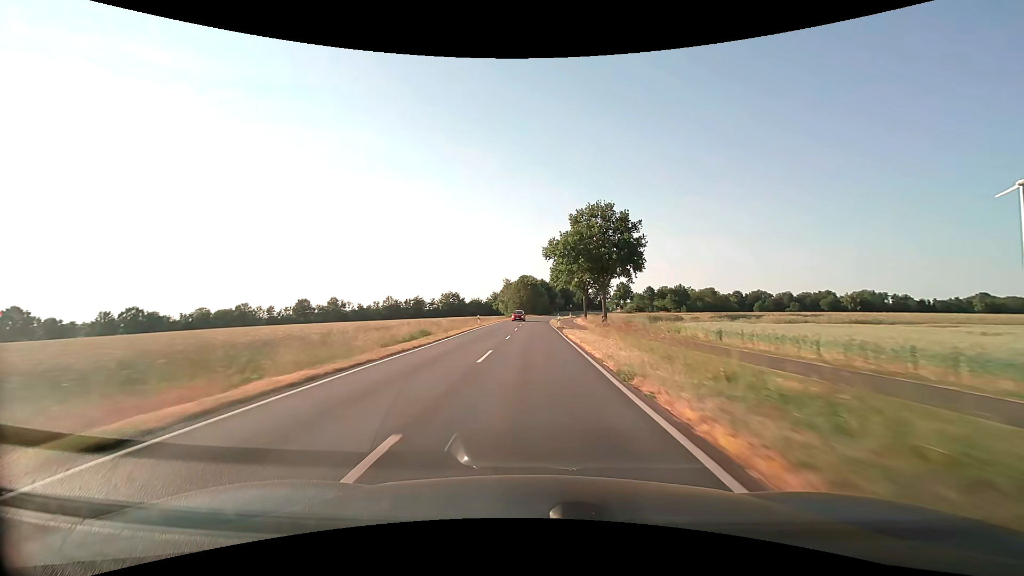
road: secondary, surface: asphalt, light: Day
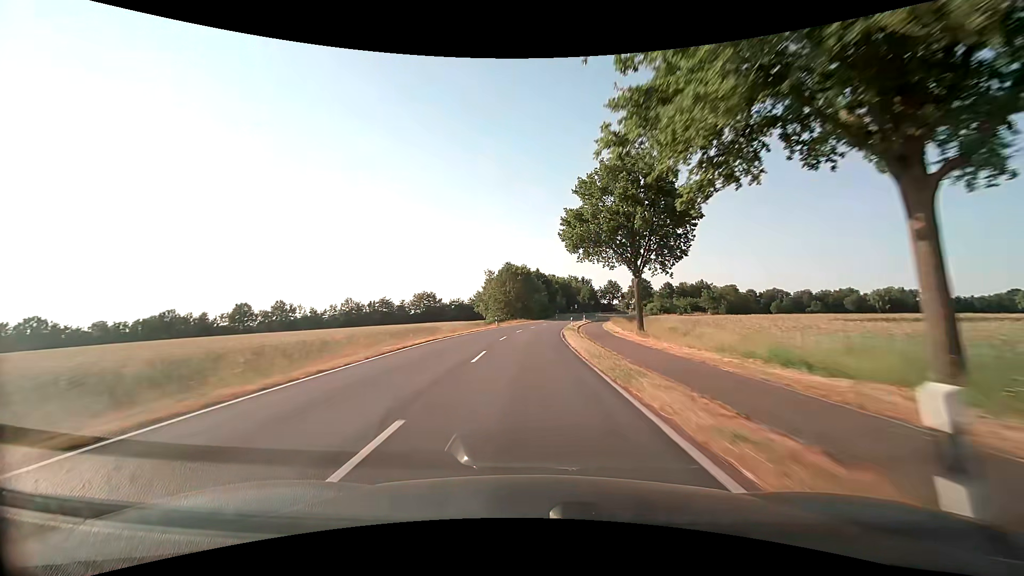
(+0.2, +47.4) m; +1°
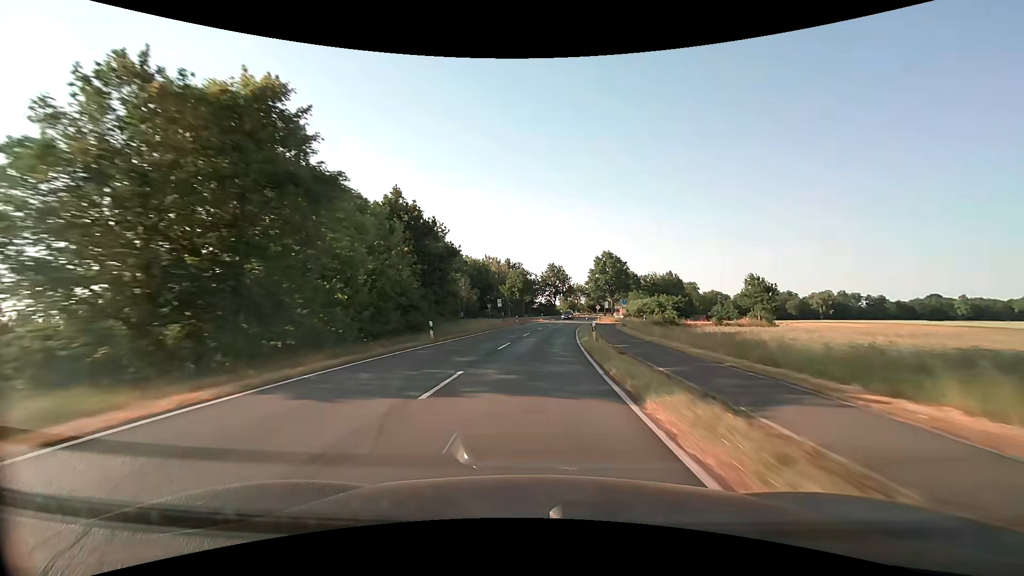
(+5.2, +78.6) m; +9°
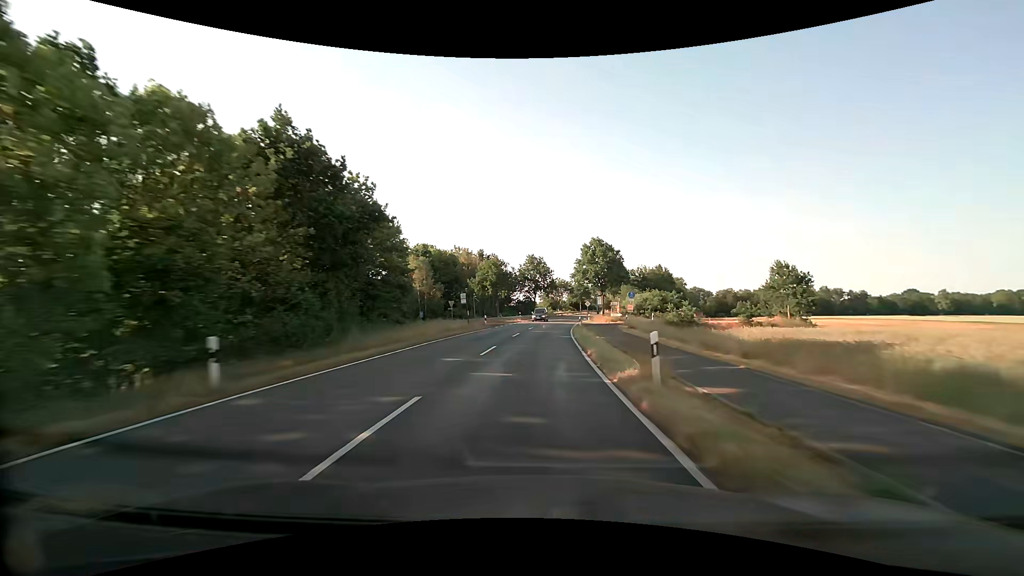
(+0.3, +15.8) m; +2°
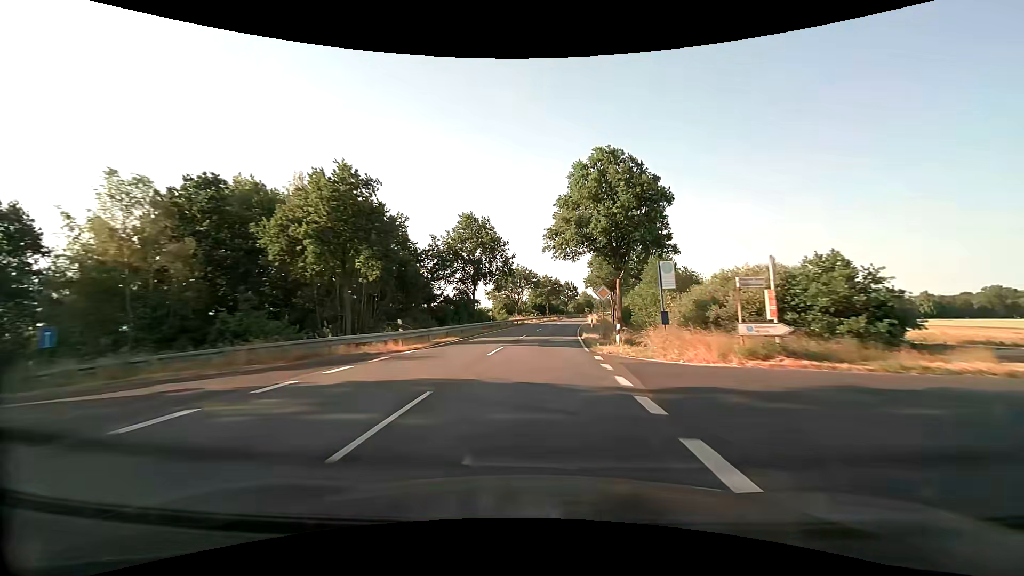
(+2.1, +47.3) m; +5°
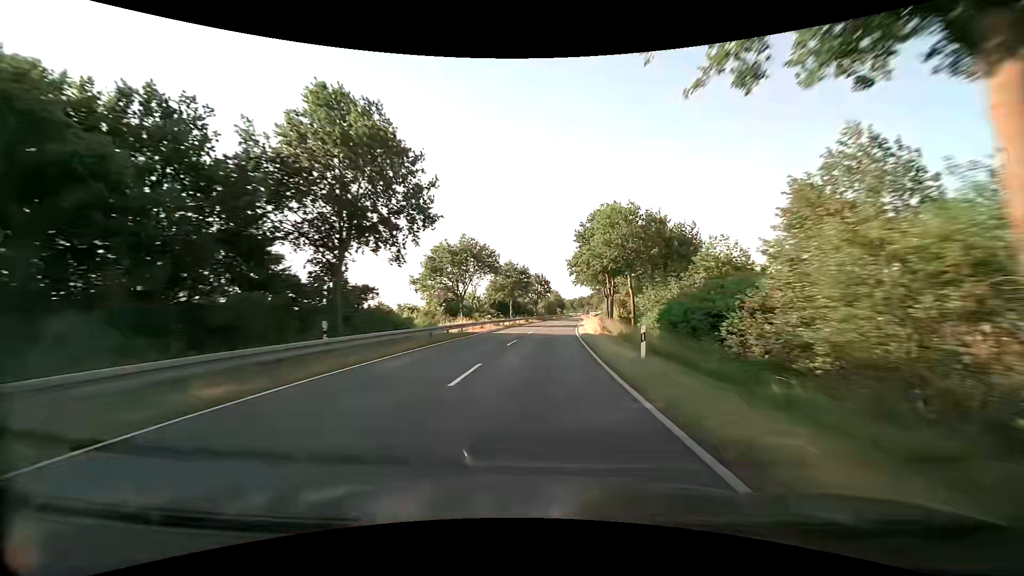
(+1.1, +31.5) m; +4°
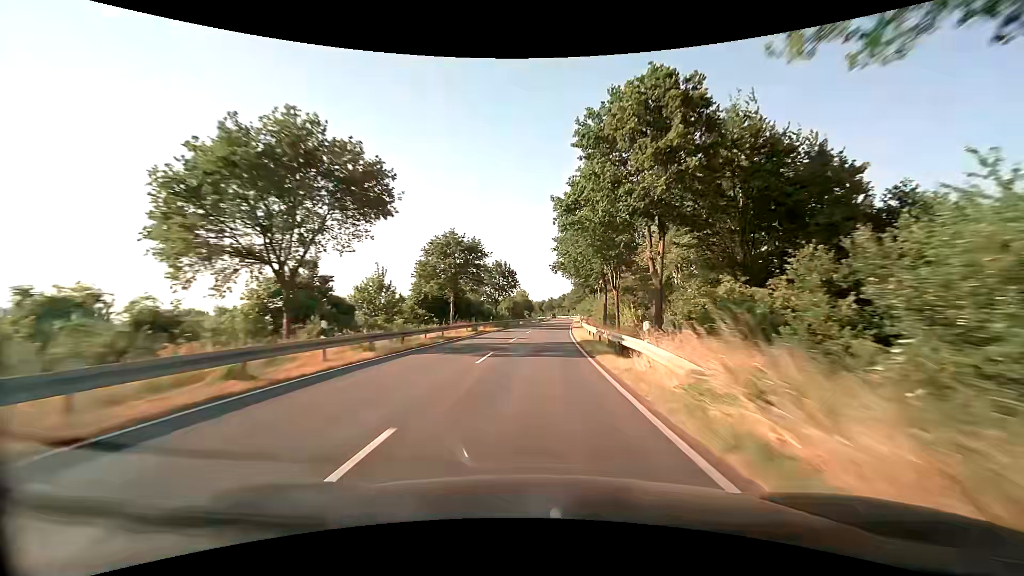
(+1.2, +31.5) m; +4°
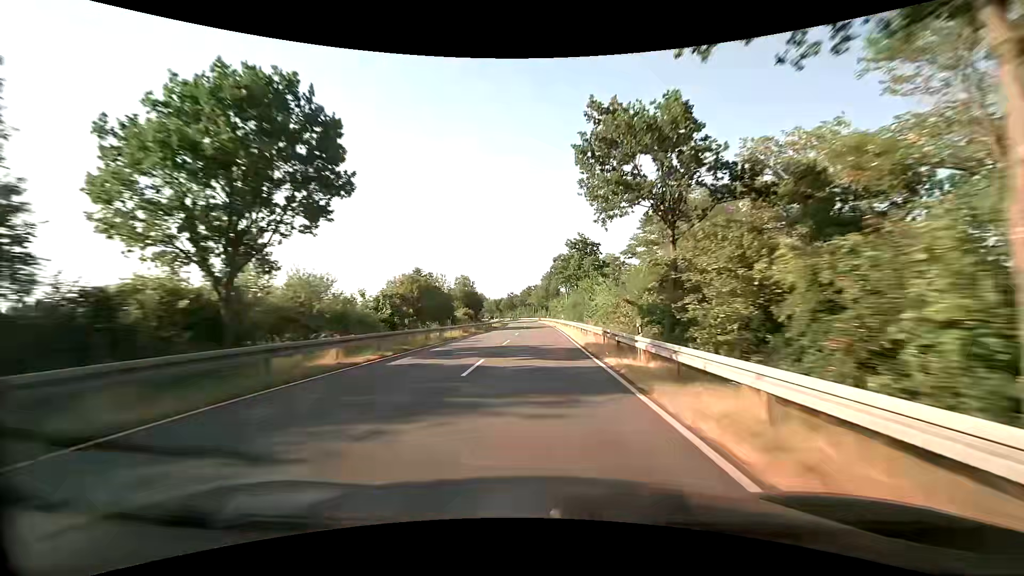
(+3.0, +63.1) m; +4°
(0, +10) (0, +20) (0, +30) (0, +40) (0, +50) (0, +60) (0, +70) (0, +80) (0, +90) (-1, +100) m
